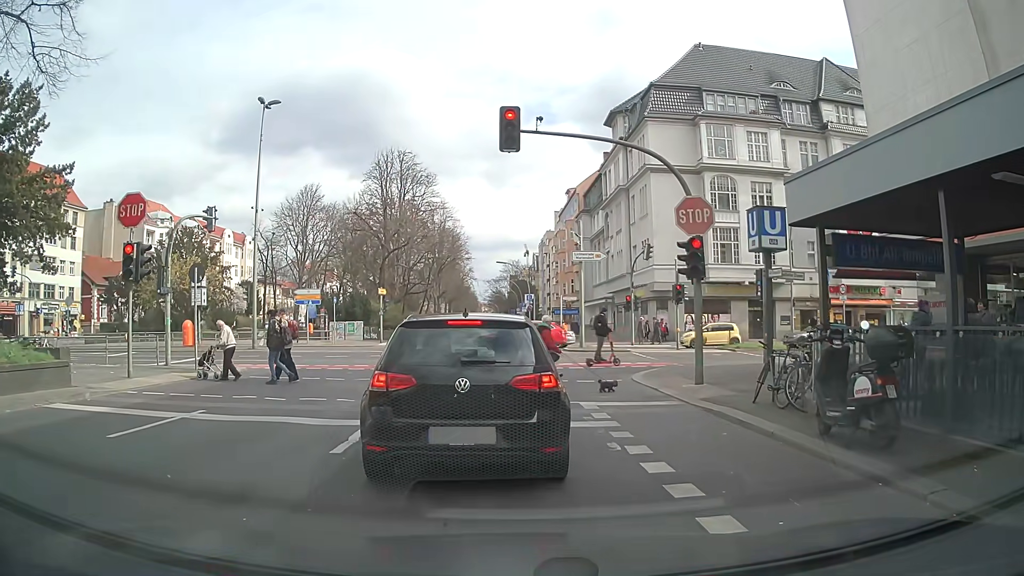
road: secondary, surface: asphalt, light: Day
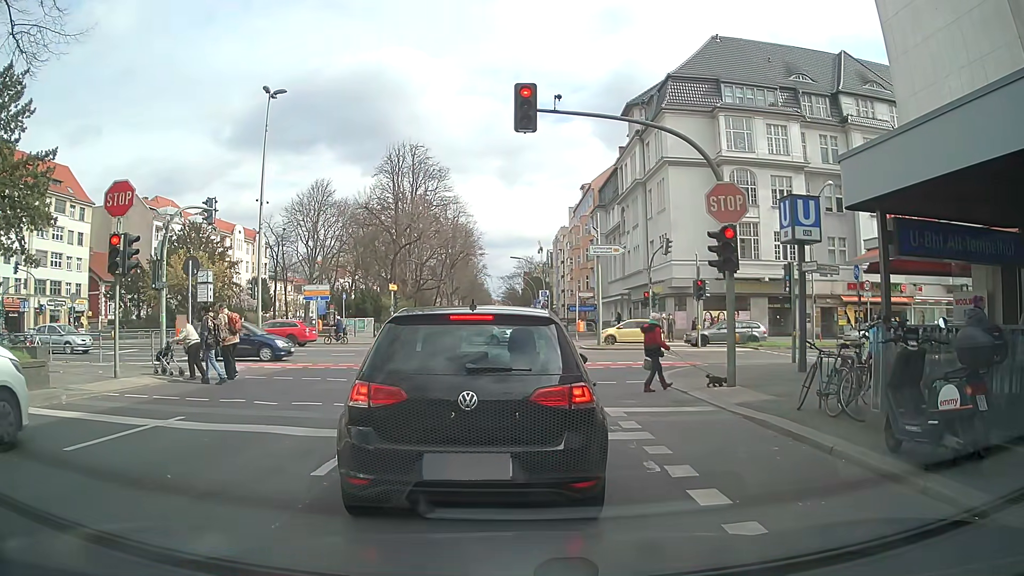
(0.0, +1.2) m; 0°
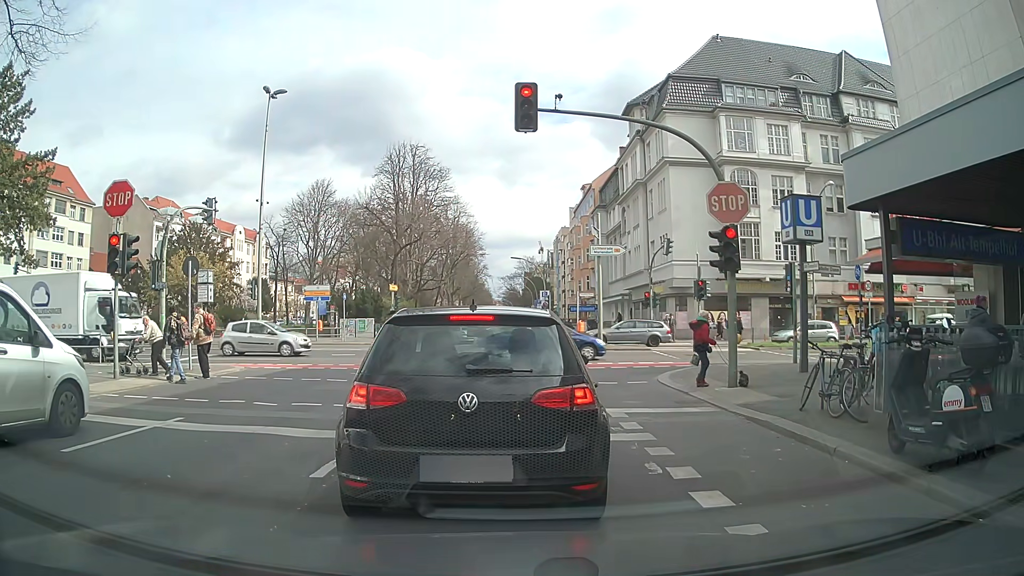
(0.0, +0.1) m; 0°
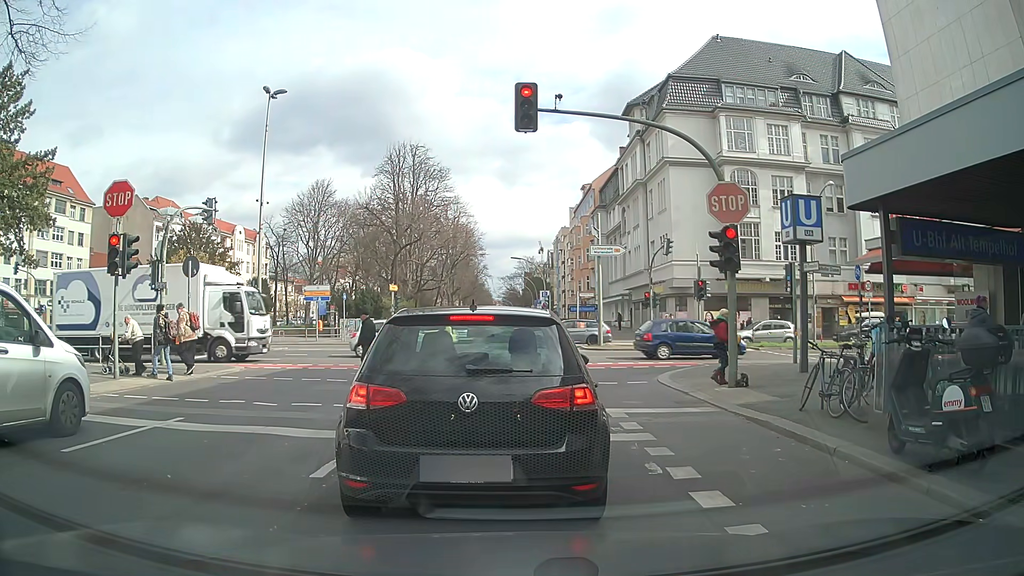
(0.0, 0.0) m; 0°
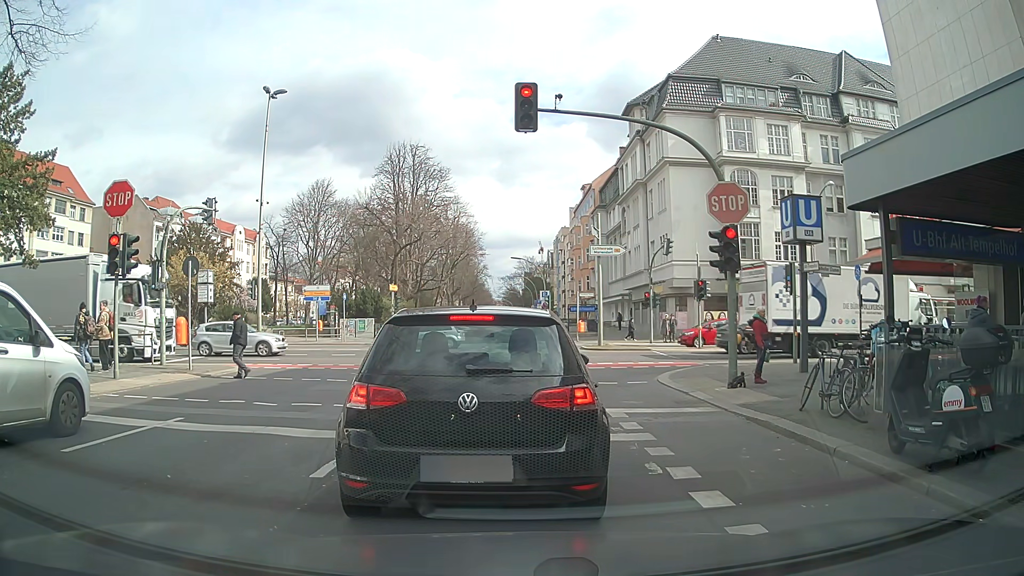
(0.0, 0.0) m; 0°
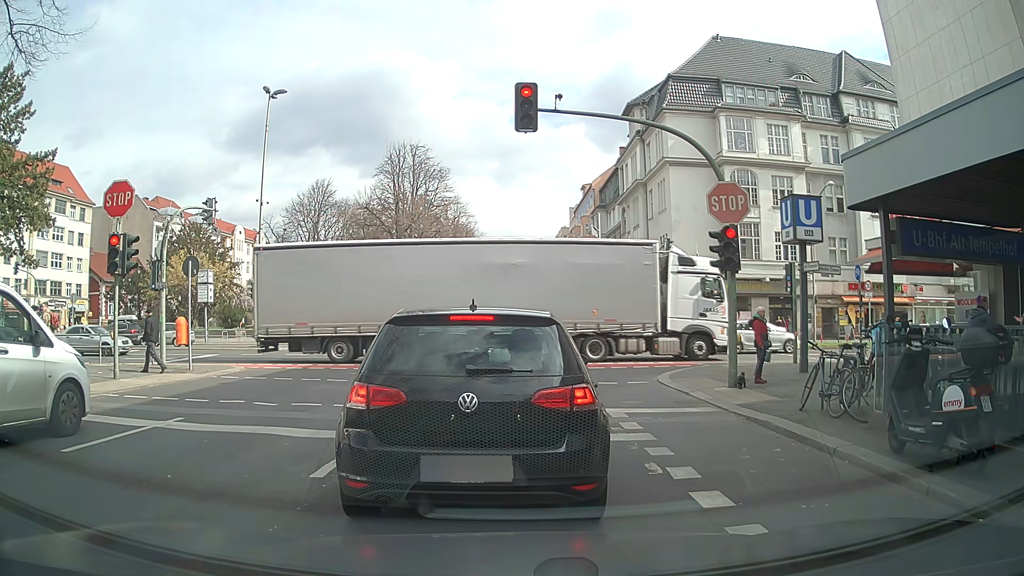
(0.0, 0.0) m; 0°
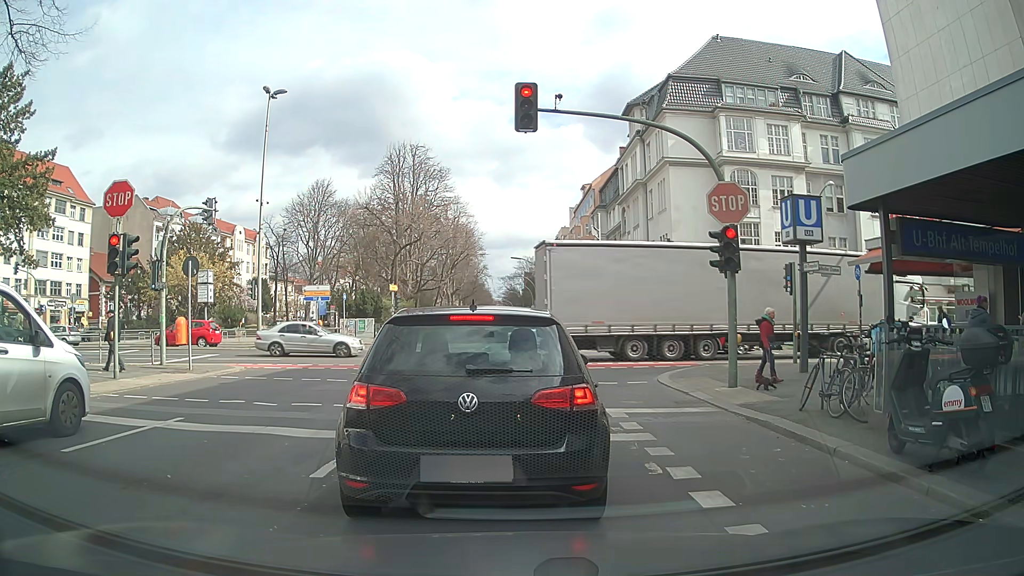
(0.0, 0.0) m; 0°
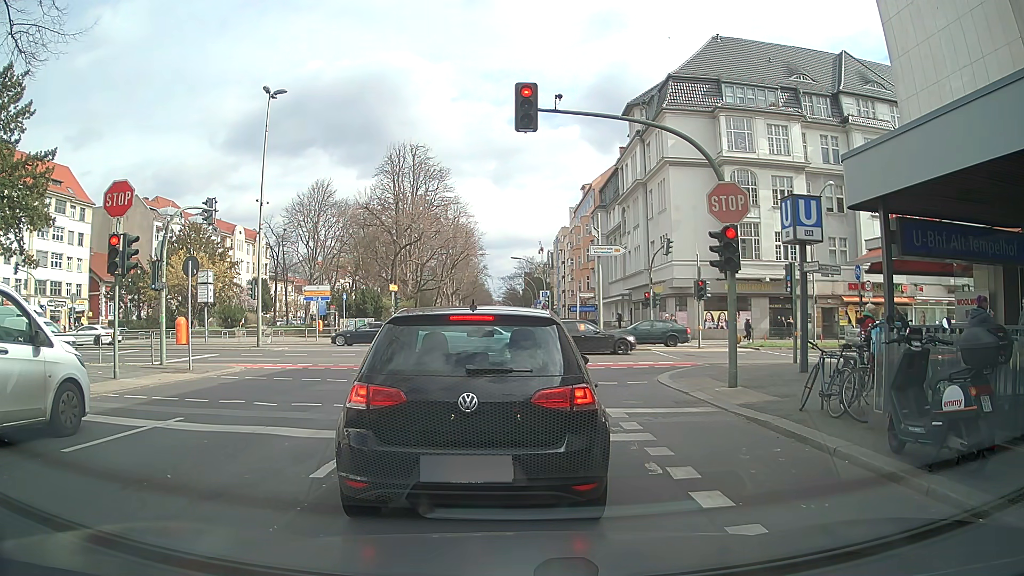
(0.0, 0.0) m; 0°
